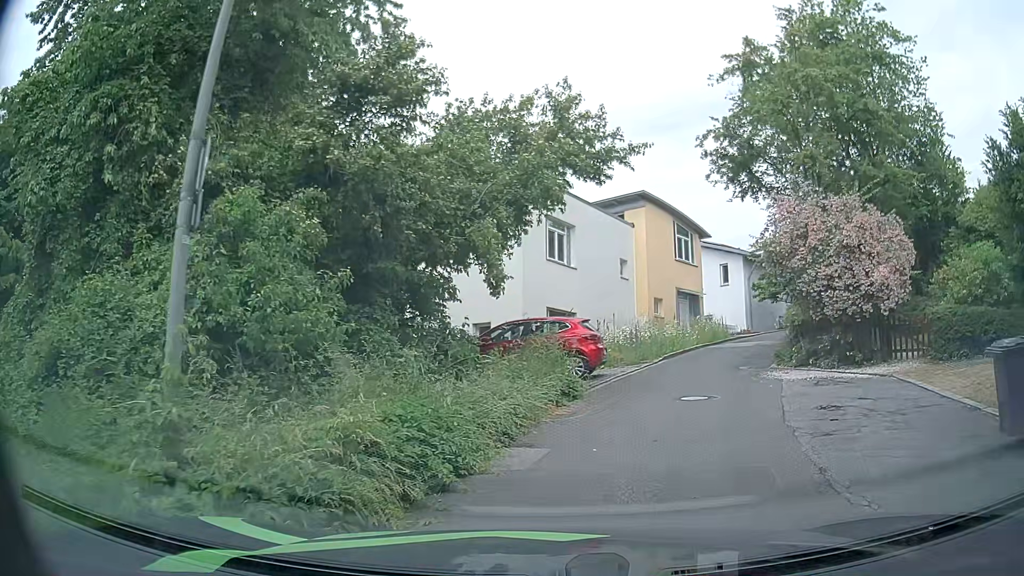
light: Day
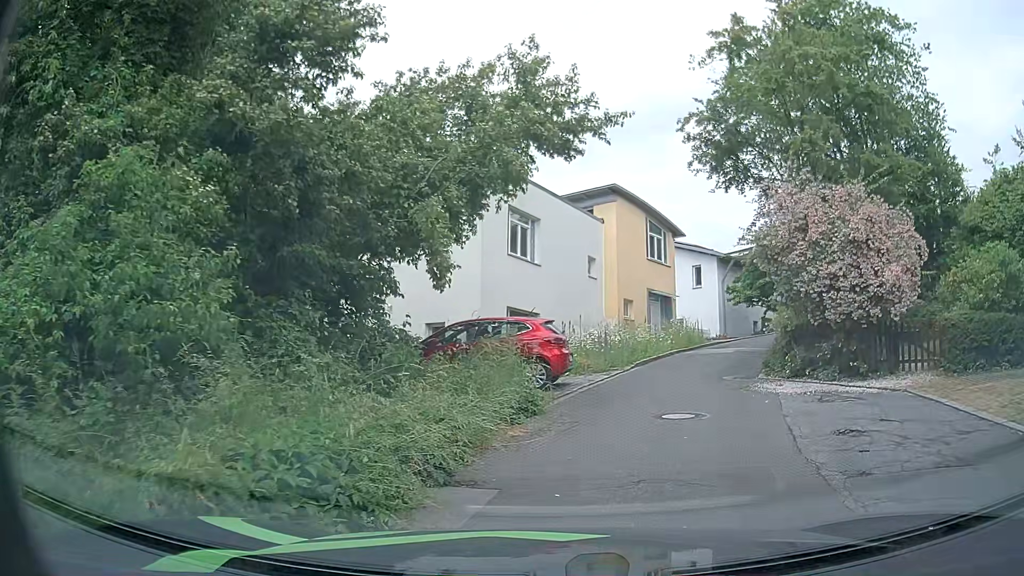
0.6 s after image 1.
(0.0, +2.0) m; +2°
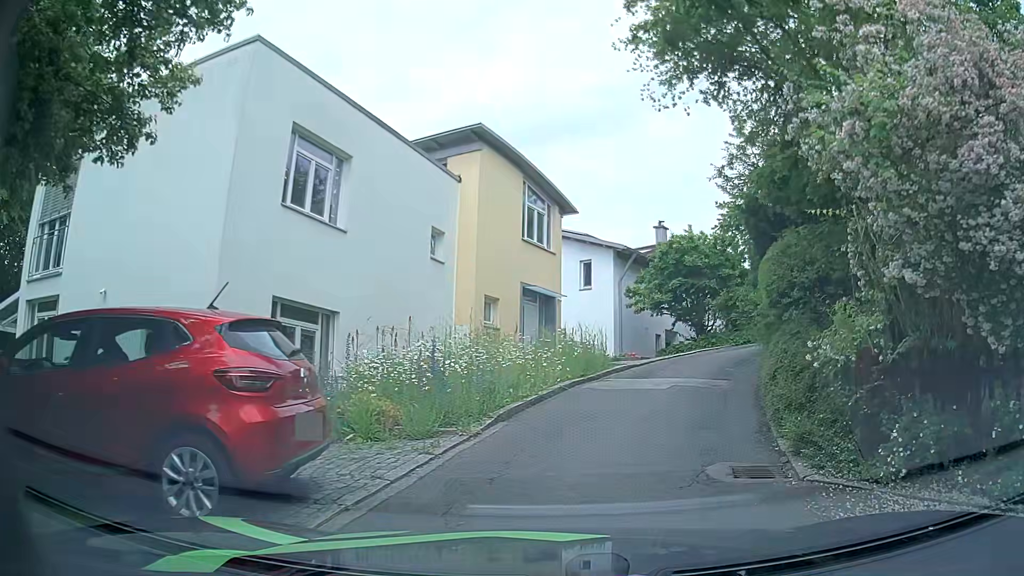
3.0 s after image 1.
(+1.1, +8.7) m; +13°
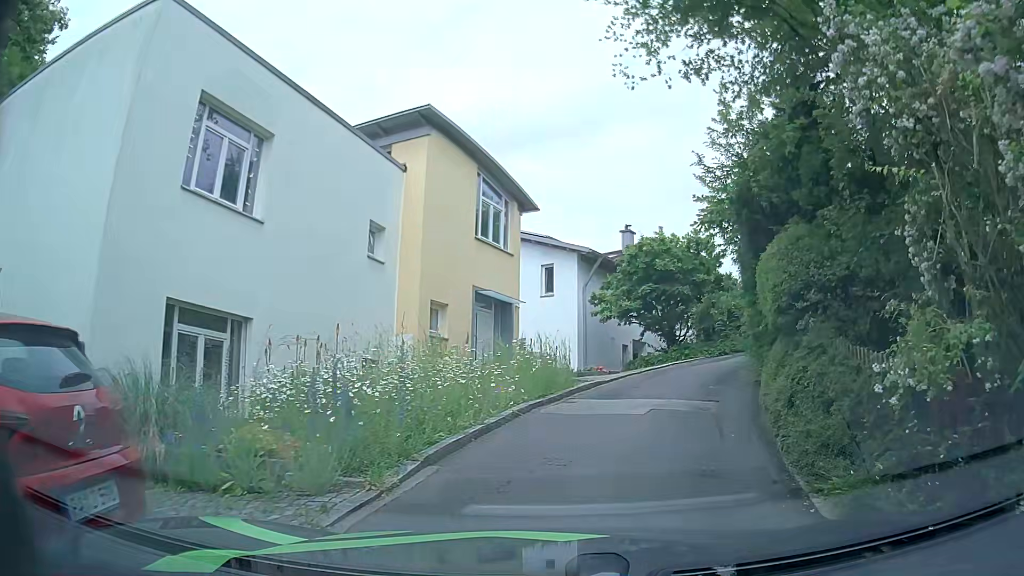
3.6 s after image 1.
(0.0, +2.1) m; +1°
